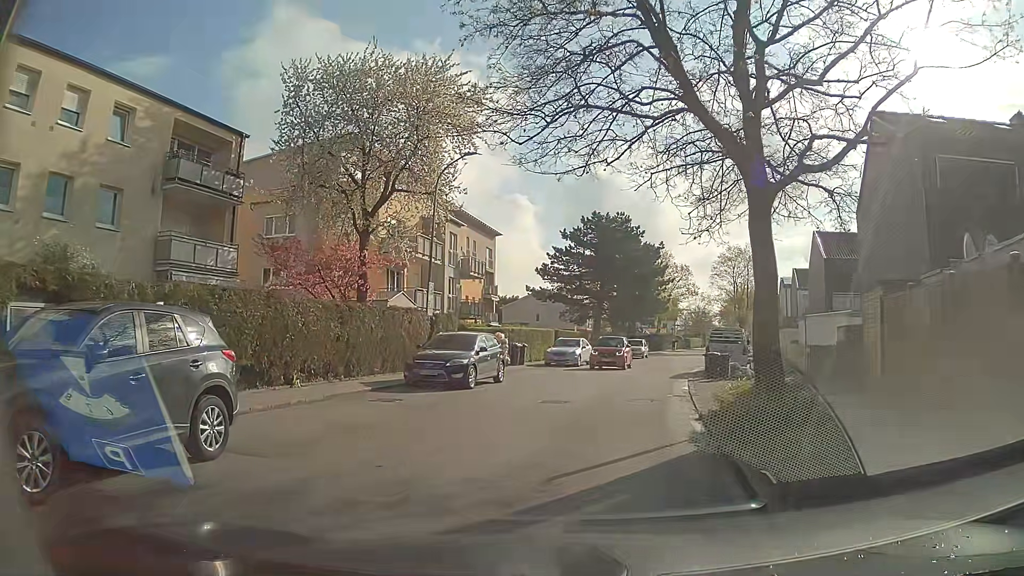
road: residential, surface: asphalt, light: Day
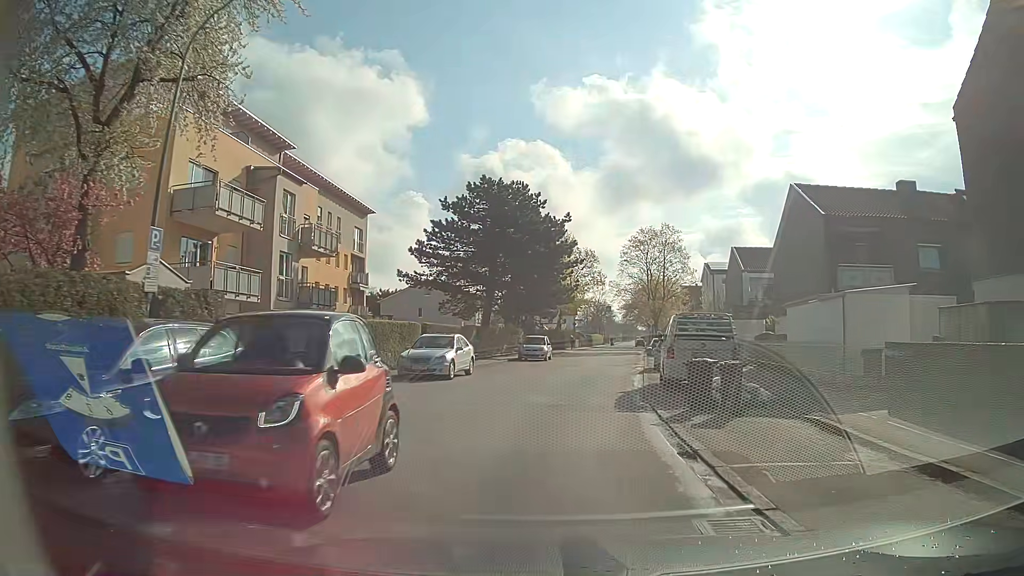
(+1.3, +12.9) m; +11°
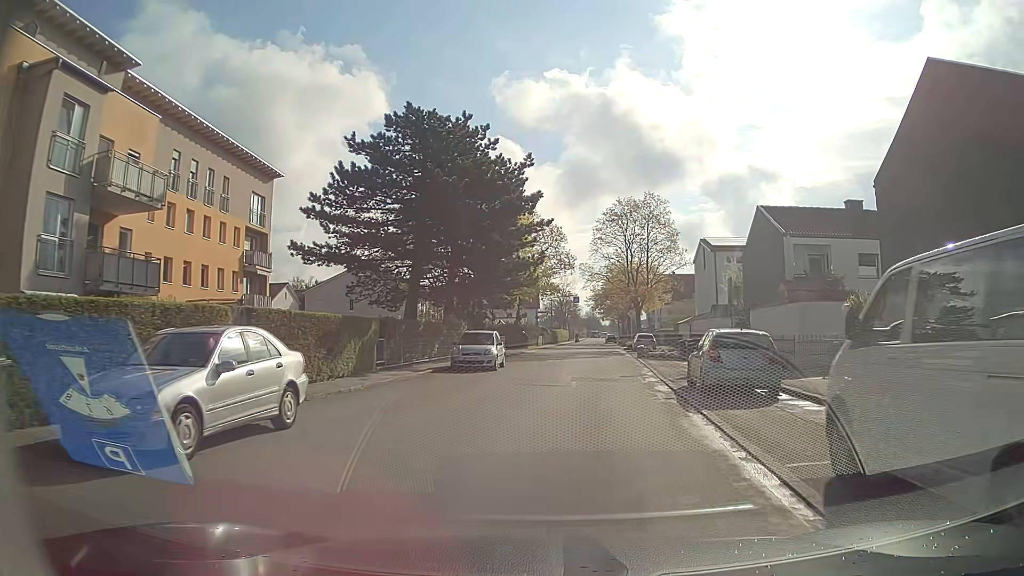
(+0.1, +14.9) m; +2°
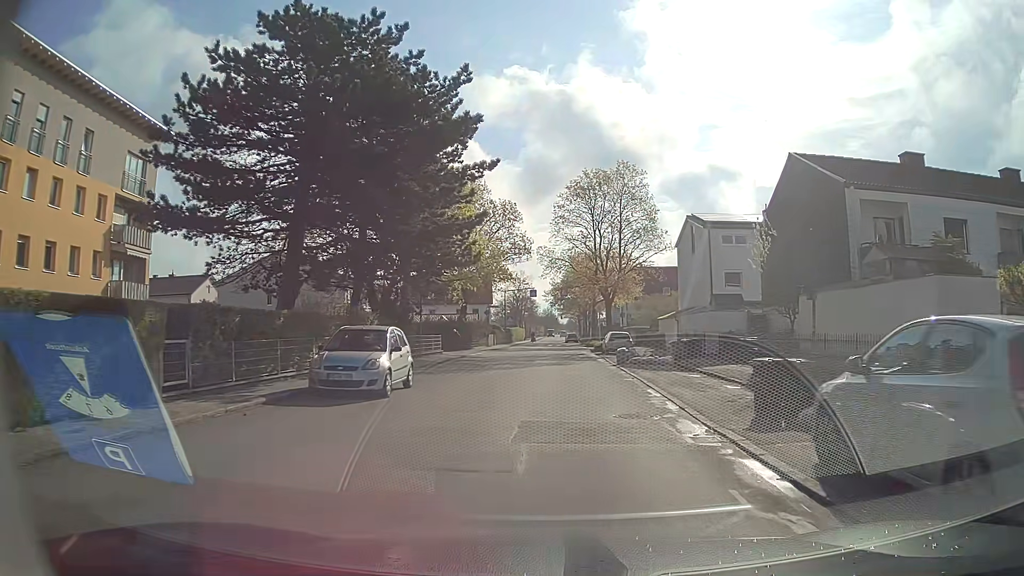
(+0.5, +11.2) m; +4°
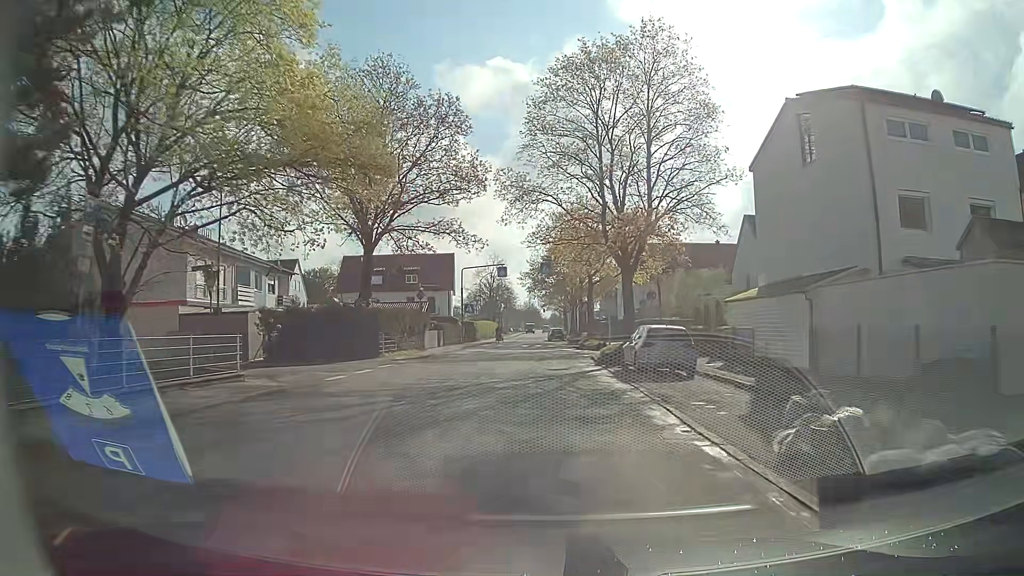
(+0.8, +24.0) m; +2°
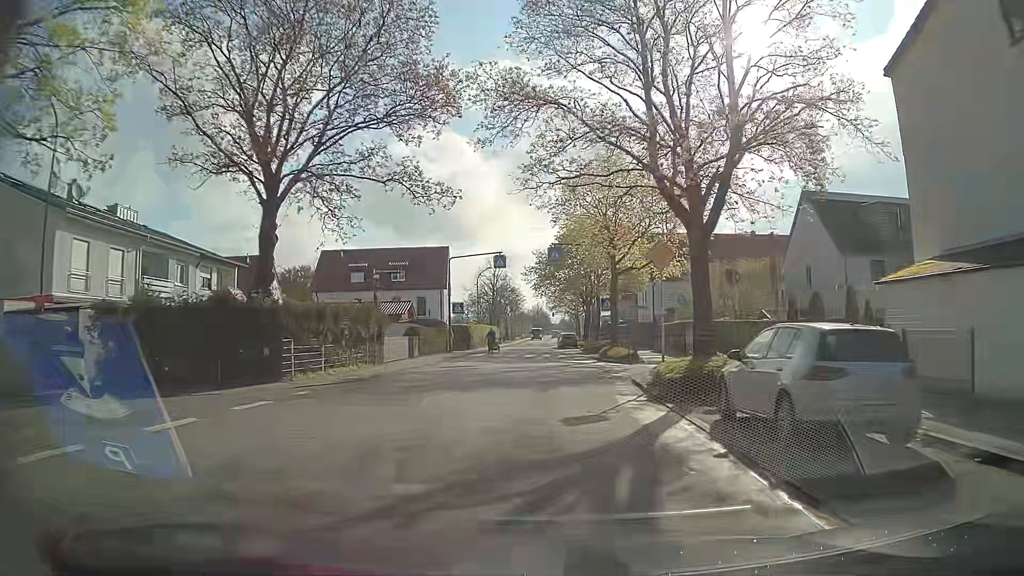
(-0.1, +11.9) m; -1°
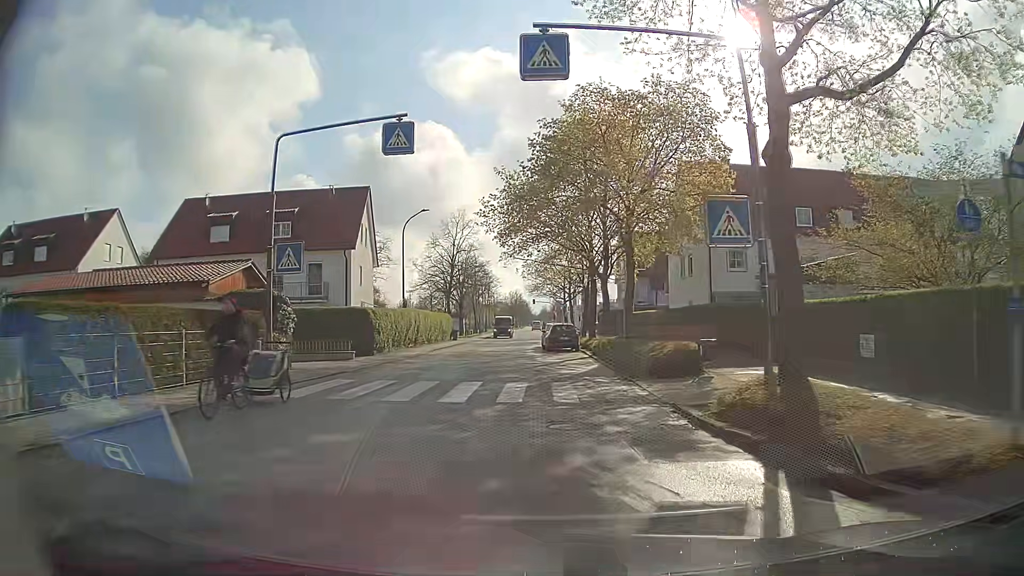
(0.0, +27.9) m; +1°
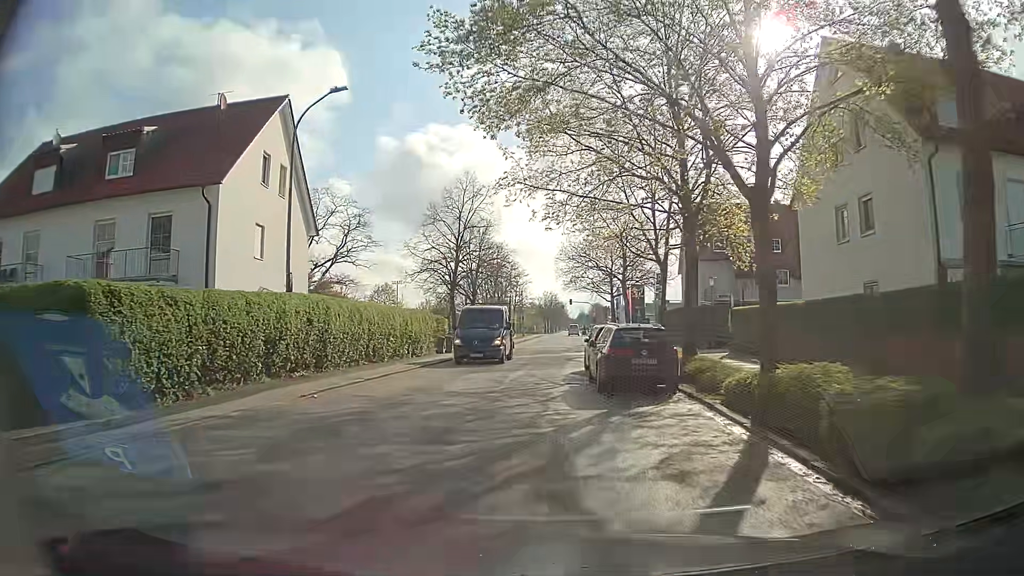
(-0.3, +20.5) m; -3°
(0, +10) (-1, +20) (-1, +30) (0, +40) (+1, +50) (+2, +60) (+2, +70) (+3, +80) (+3, +90) (+3, +100) m
